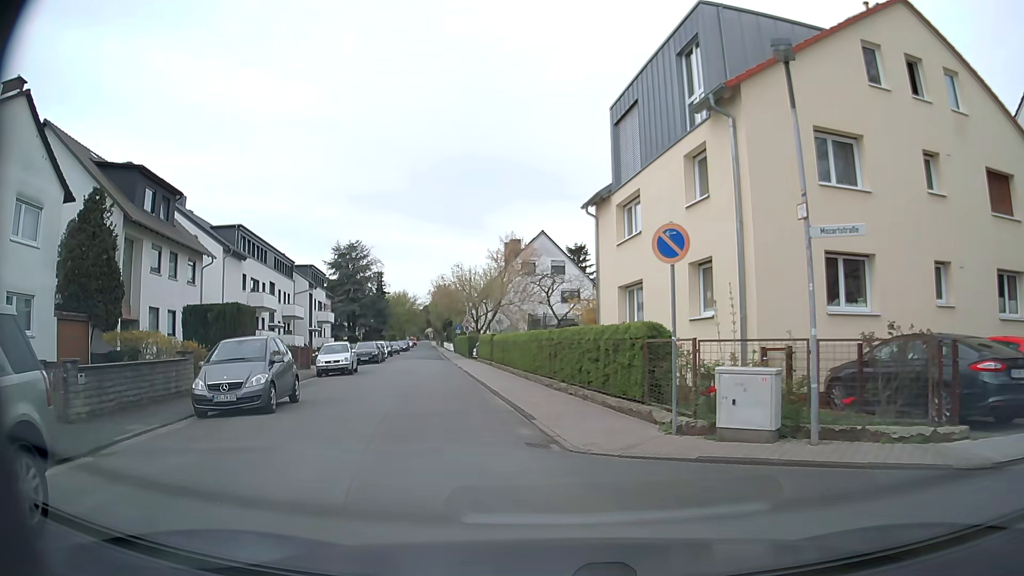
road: residential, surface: asphalt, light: Day
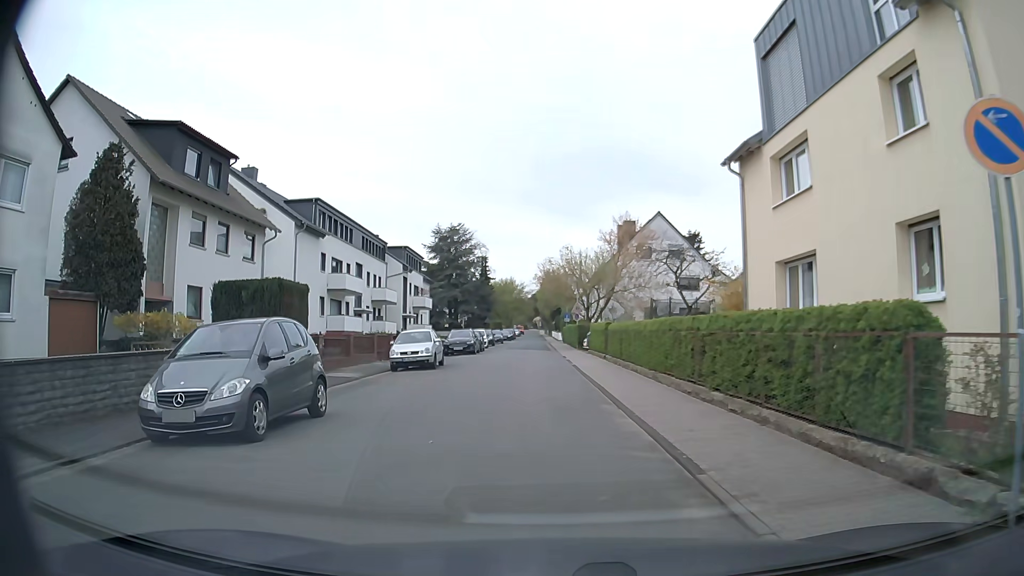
(-0.4, +5.7) m; -8°
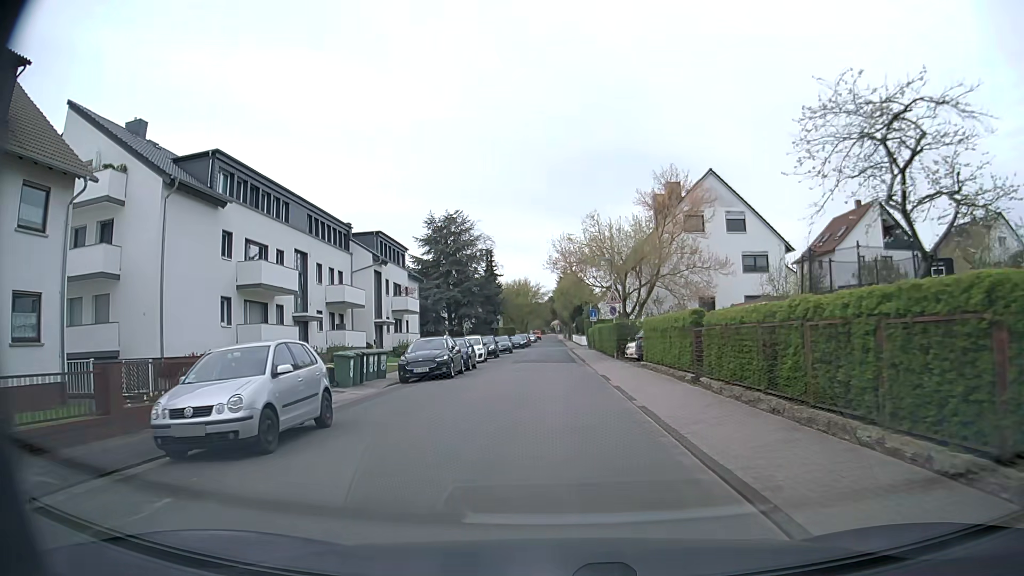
(-0.6, +16.4) m; -3°
